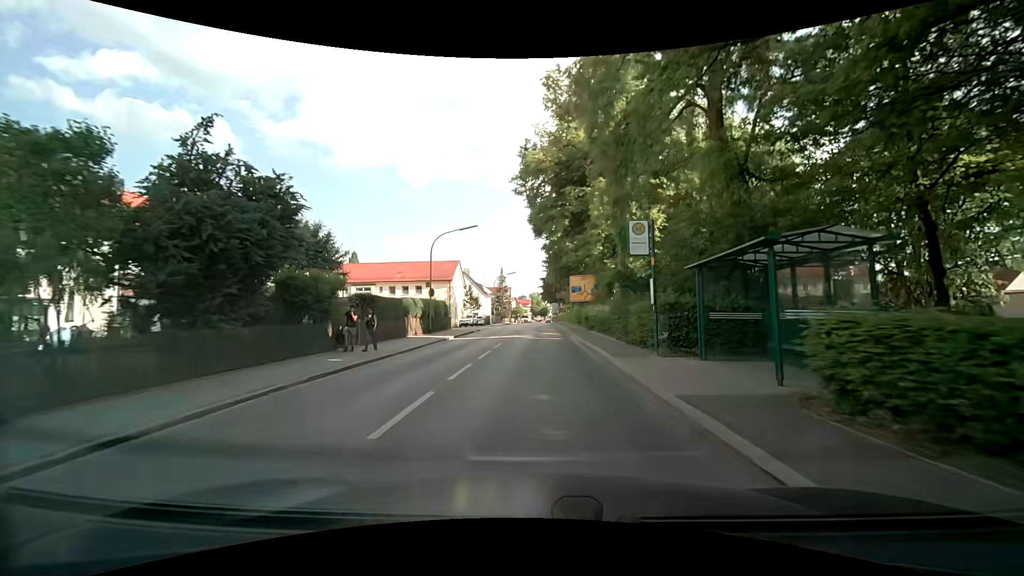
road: secondary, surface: asphalt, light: Day
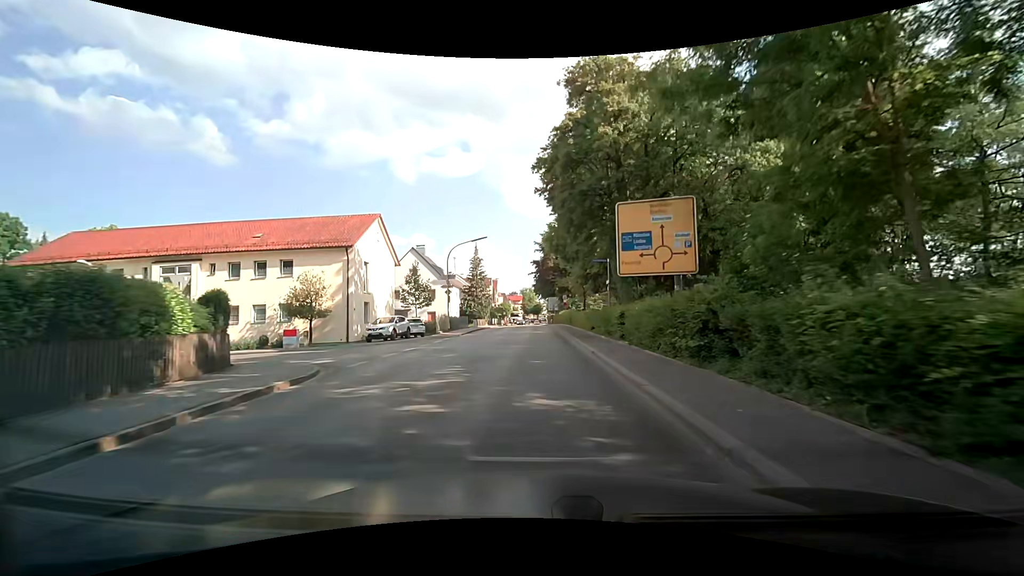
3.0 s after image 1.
(+0.3, +33.0) m; +1°
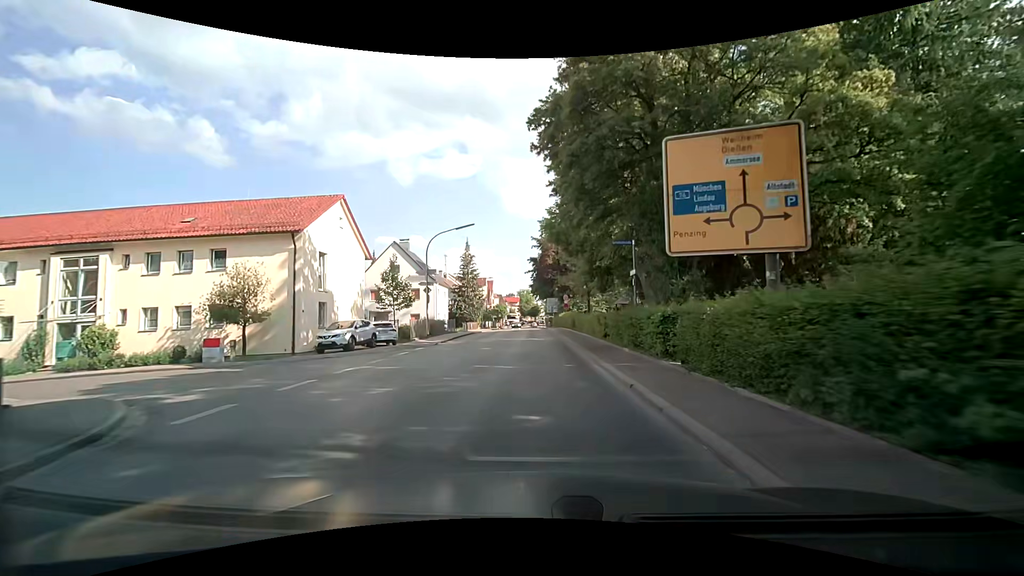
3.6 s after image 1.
(0.0, +6.7) m; +1°
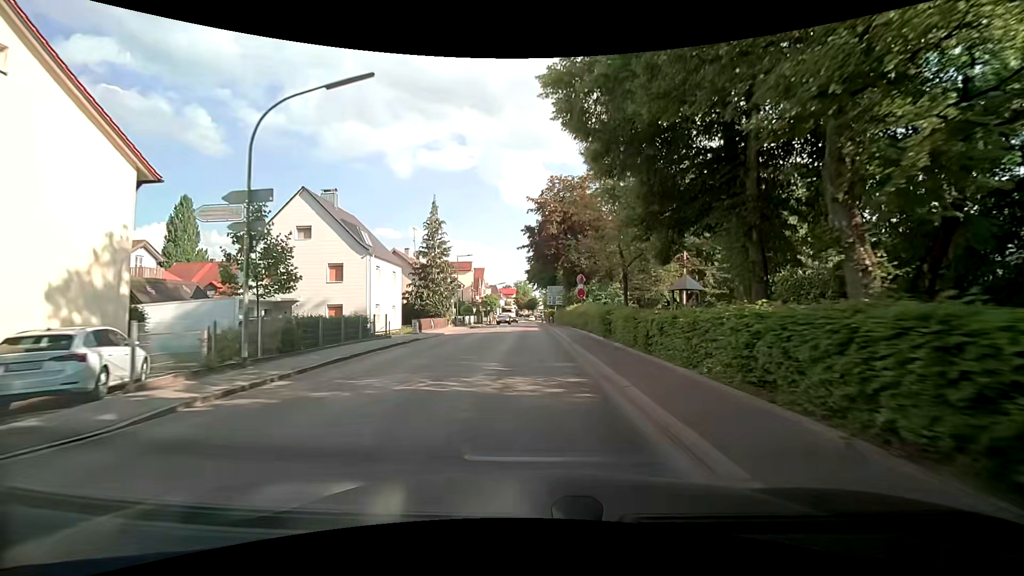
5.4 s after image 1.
(-0.2, +20.3) m; 0°
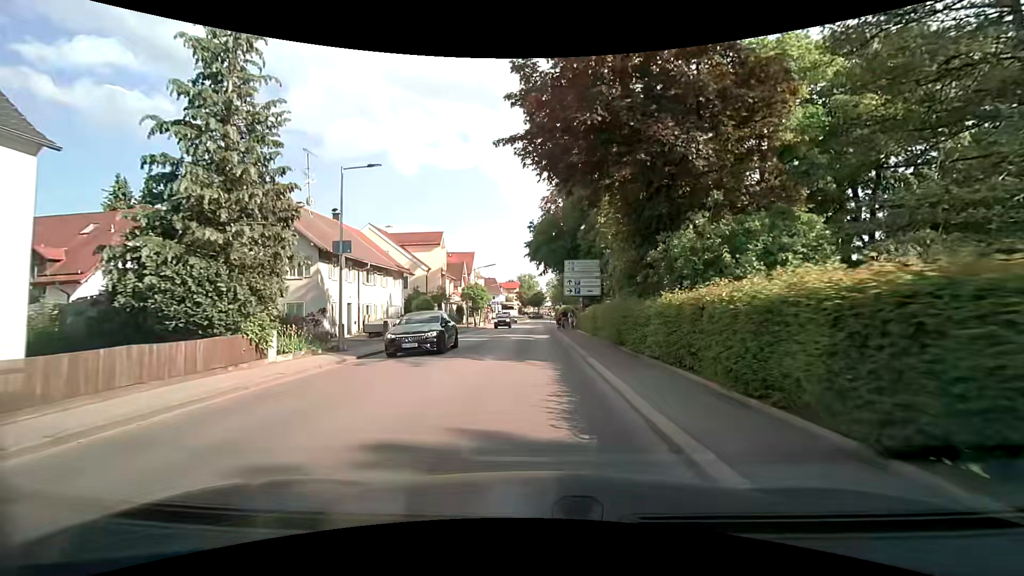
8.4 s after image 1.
(-0.2, +30.9) m; 0°
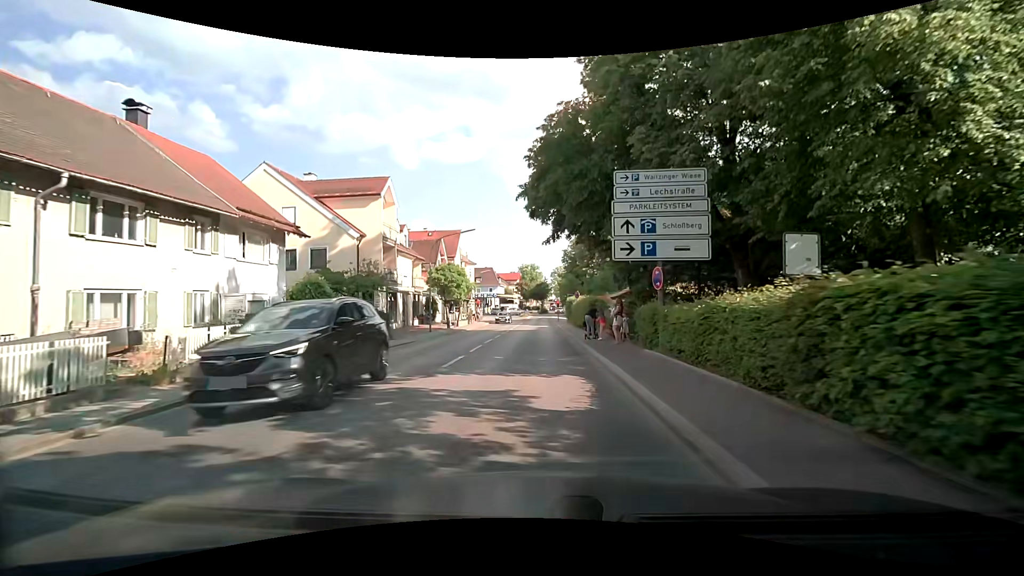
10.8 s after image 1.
(-0.2, +21.3) m; -1°
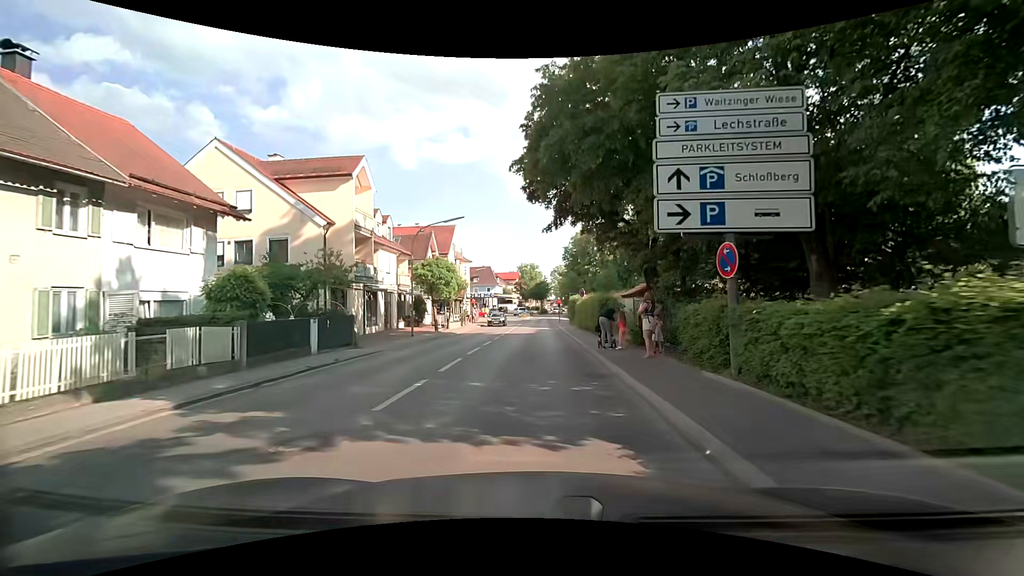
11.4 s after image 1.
(0.0, +4.9) m; +1°
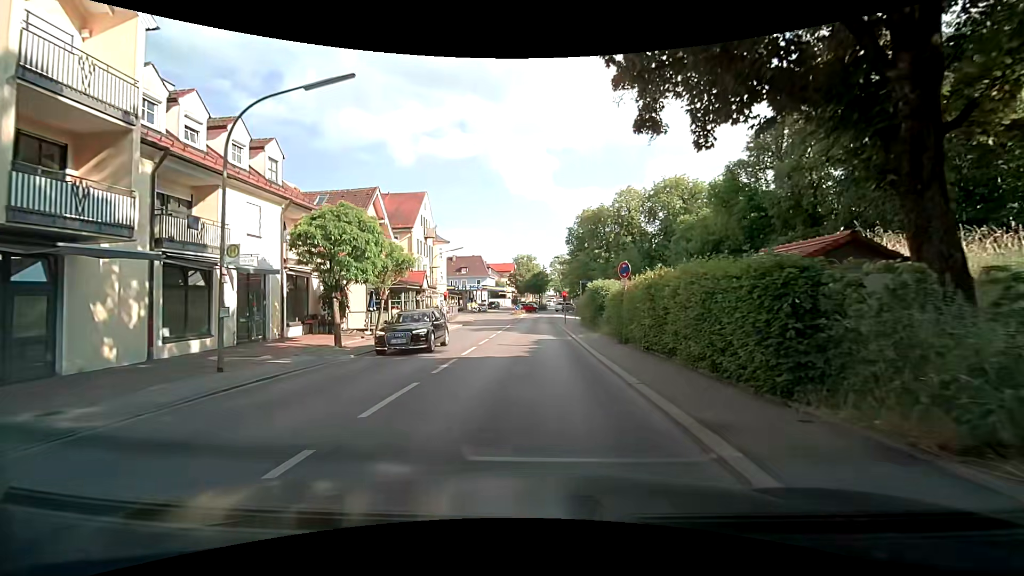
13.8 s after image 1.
(-0.1, +18.2) m; 0°
